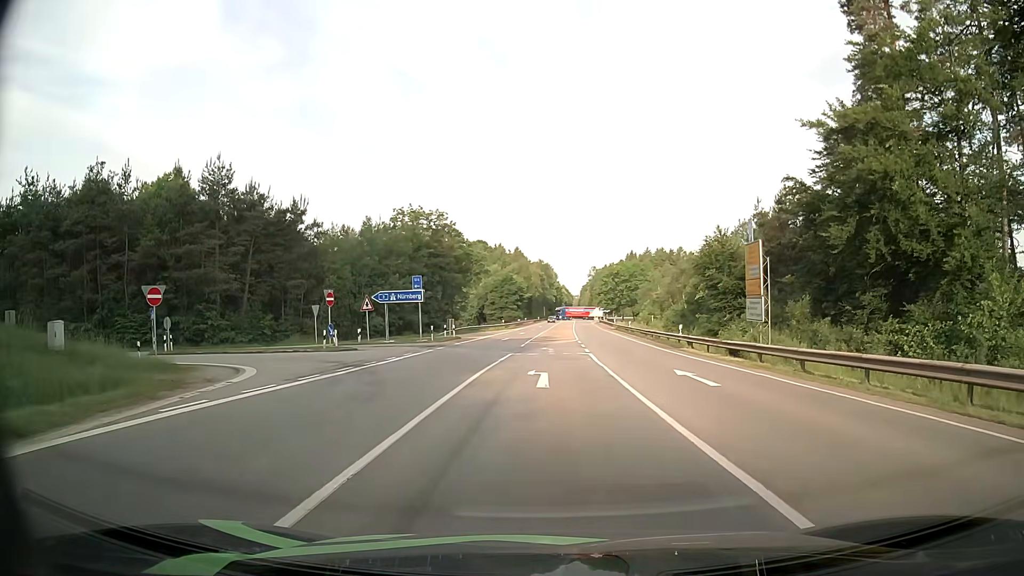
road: secondary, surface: asphalt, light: Day
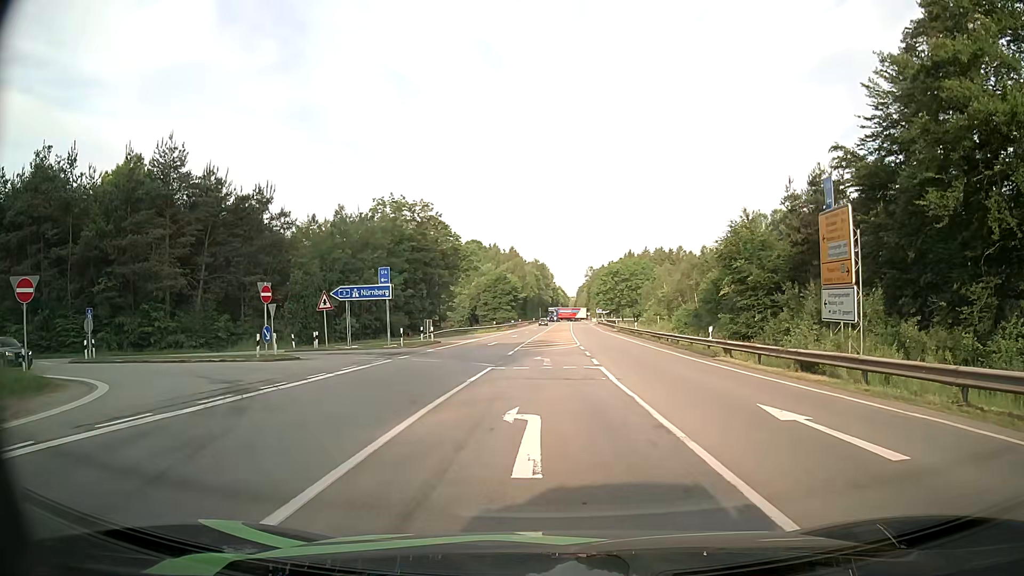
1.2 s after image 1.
(0.0, +7.9) m; 0°
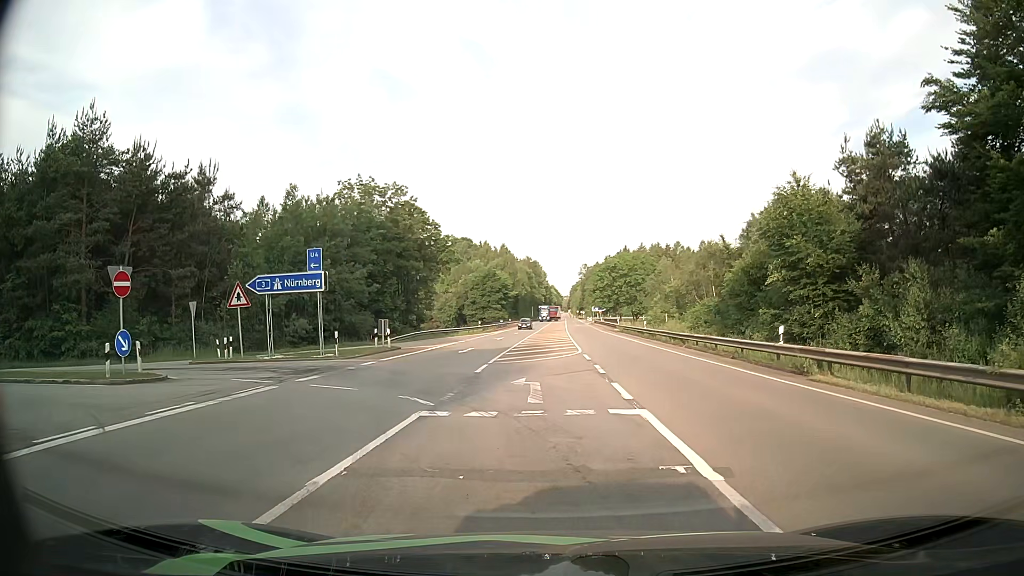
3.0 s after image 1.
(+0.1, +10.0) m; +1°
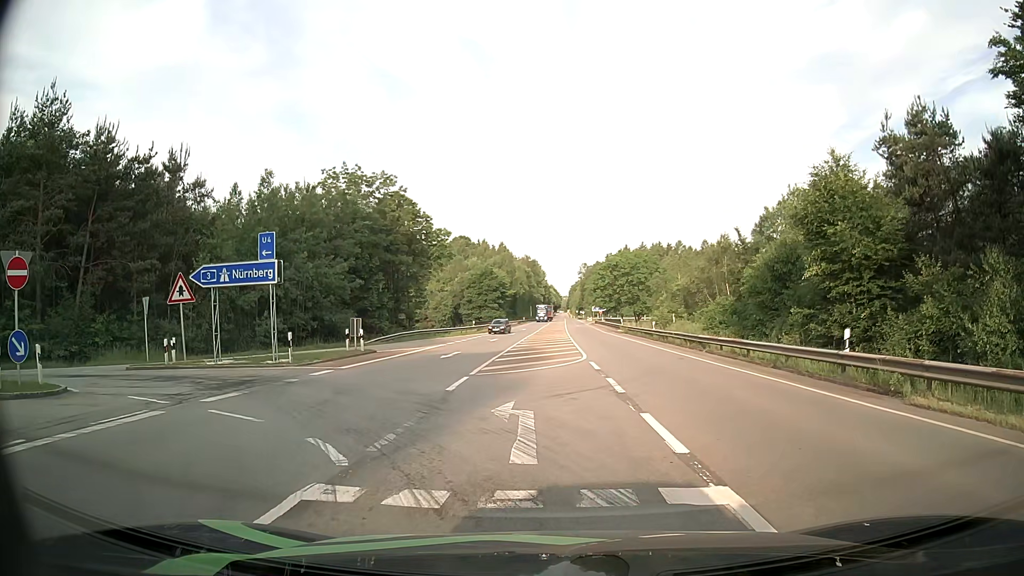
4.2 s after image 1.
(0.0, +4.6) m; +1°
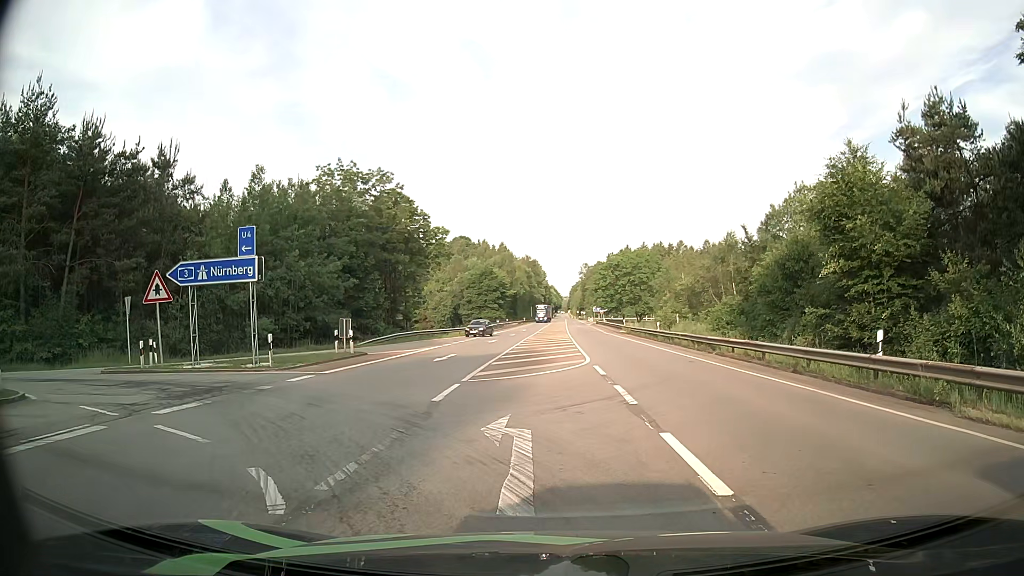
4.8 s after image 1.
(0.0, +1.6) m; -2°
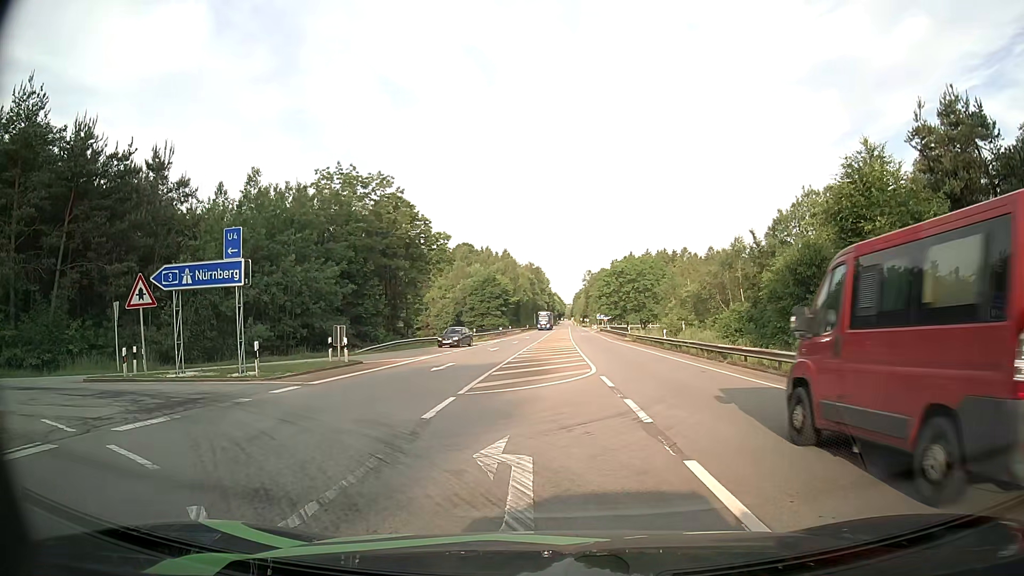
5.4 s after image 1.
(0.0, +1.2) m; +1°
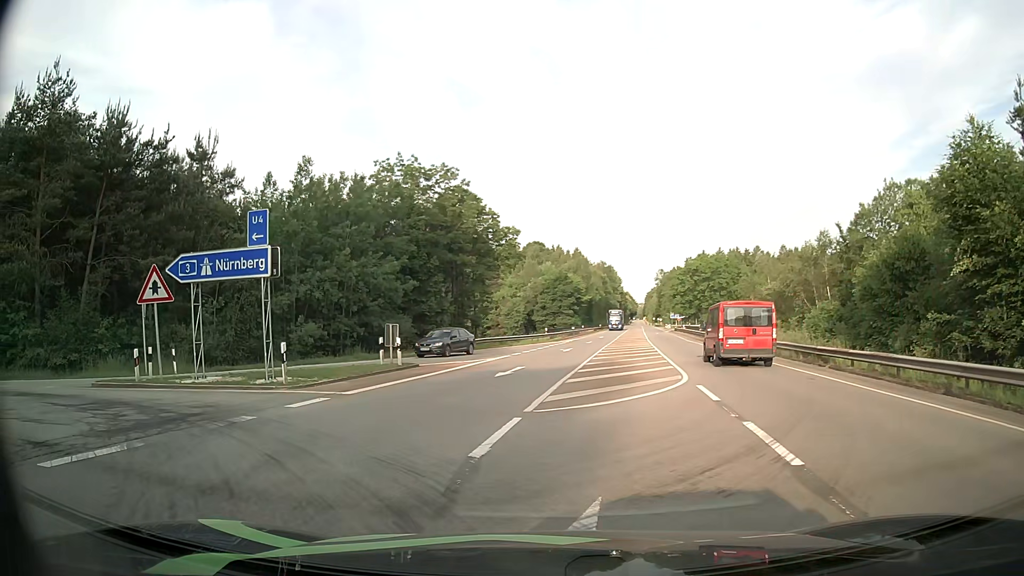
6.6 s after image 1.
(-0.2, +3.3) m; -6°
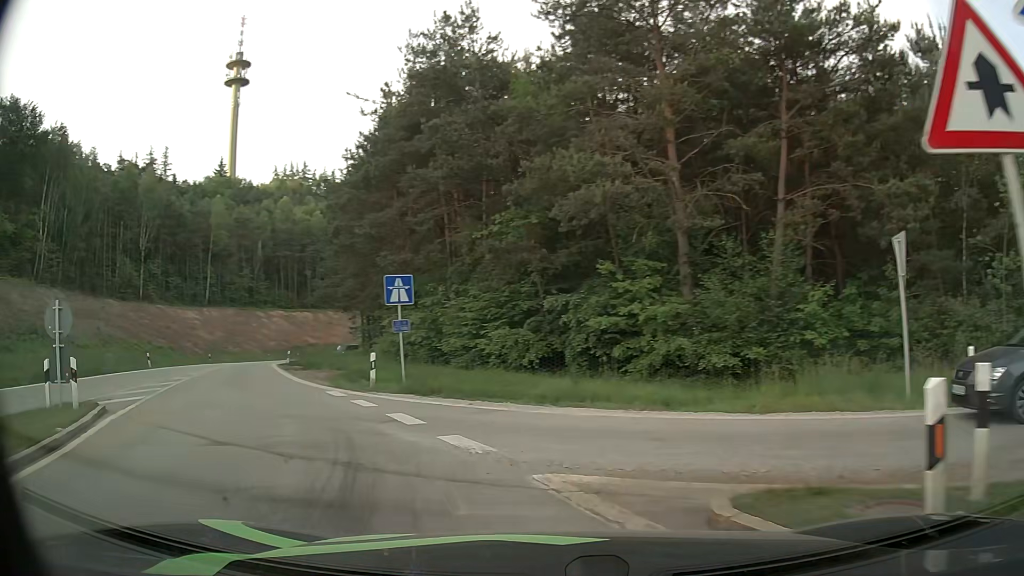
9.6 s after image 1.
(-7.8, +13.3) m; -63°
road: motorway_link
